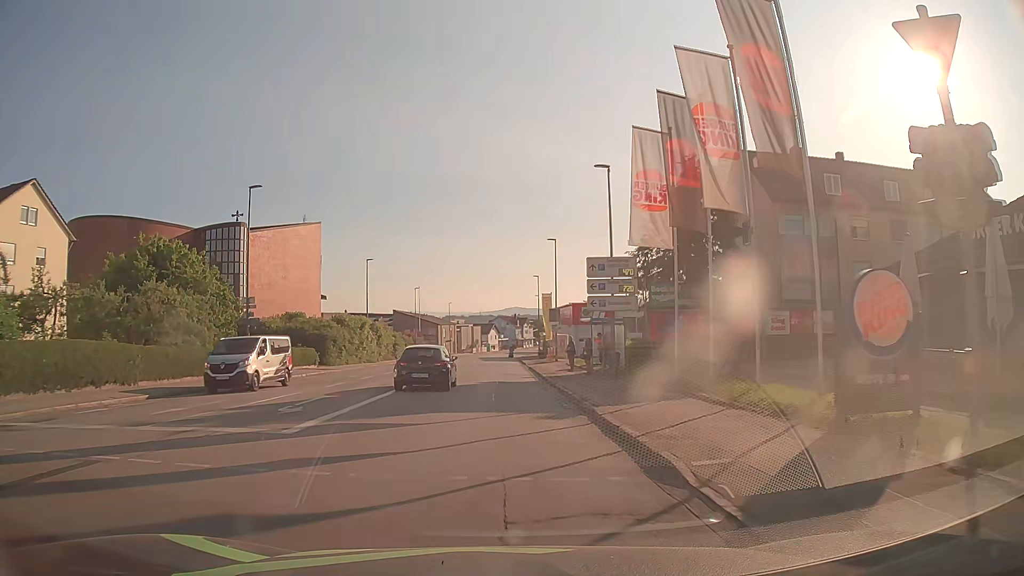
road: tertiary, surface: asphalt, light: Day
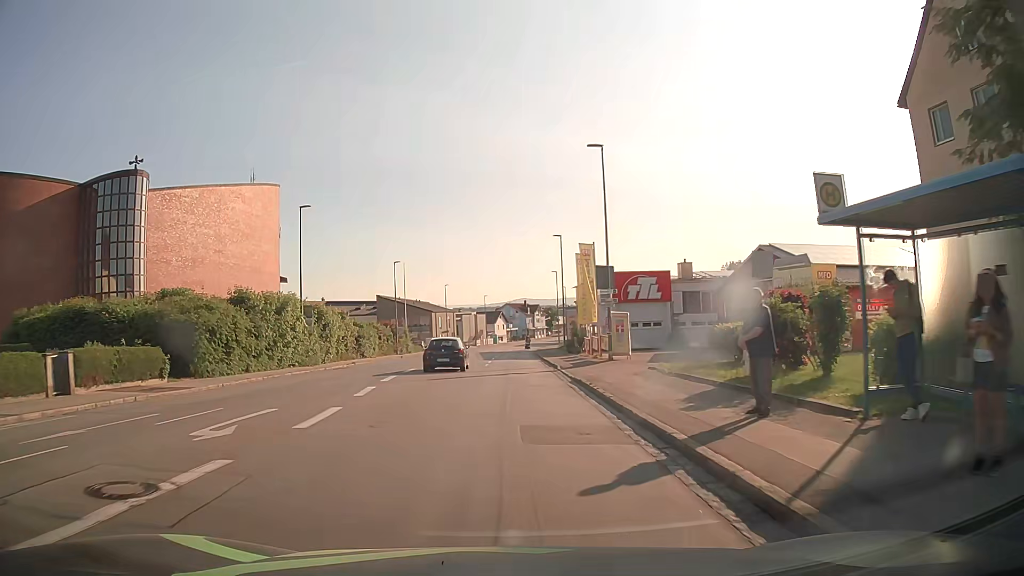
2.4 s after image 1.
(-0.1, +25.3) m; 0°
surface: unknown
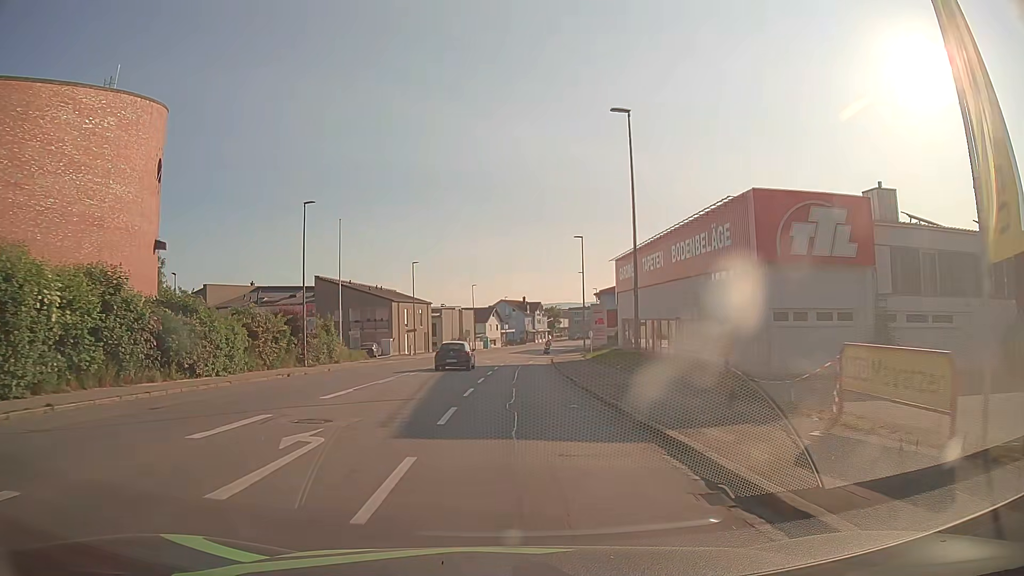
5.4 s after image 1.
(0.0, +34.2) m; 0°
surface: asphalt
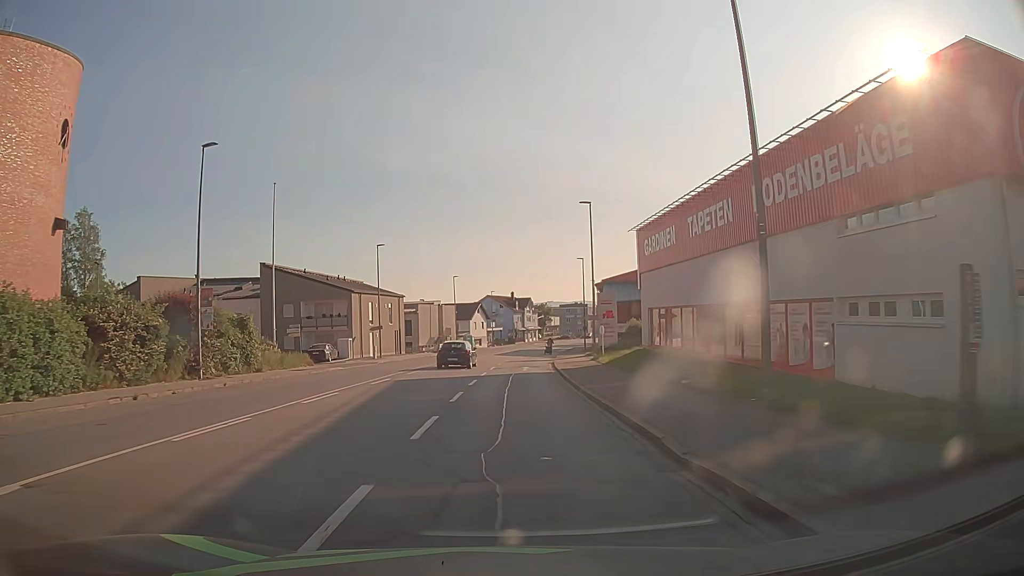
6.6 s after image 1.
(+0.1, +13.8) m; +1°
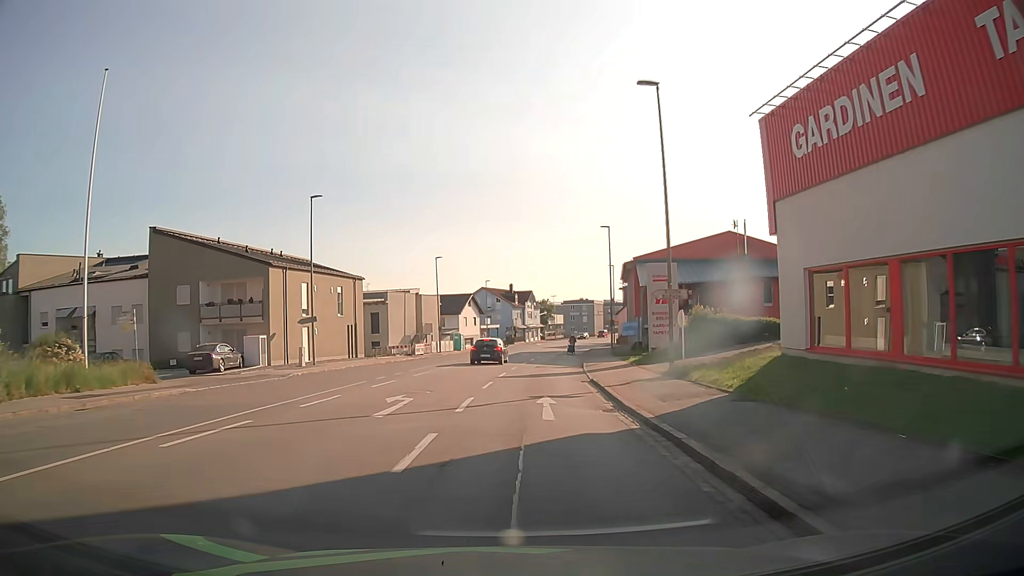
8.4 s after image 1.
(+0.1, +21.0) m; 0°
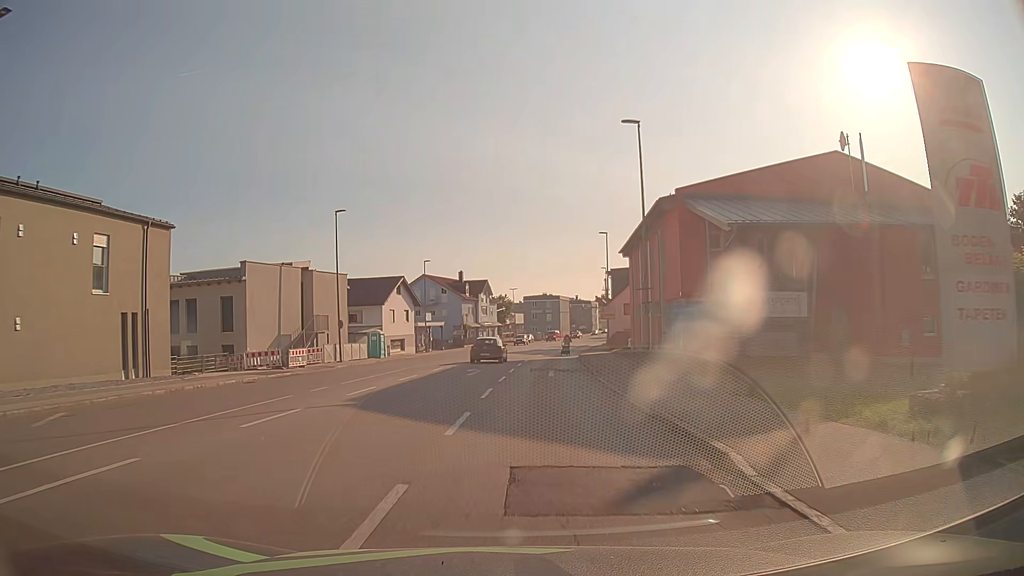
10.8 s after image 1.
(+0.9, +27.3) m; +5°
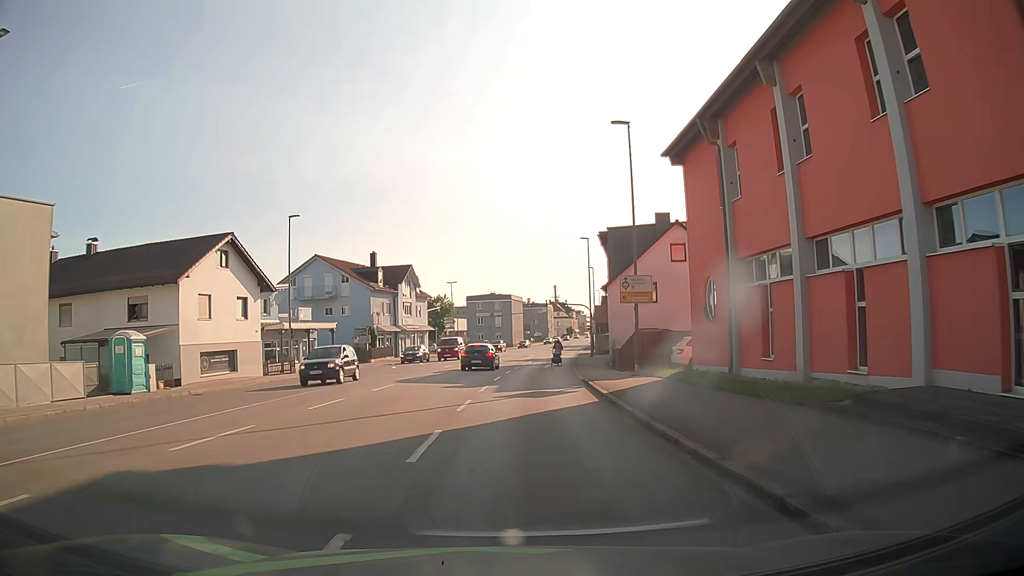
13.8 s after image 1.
(+1.4, +31.7) m; +5°
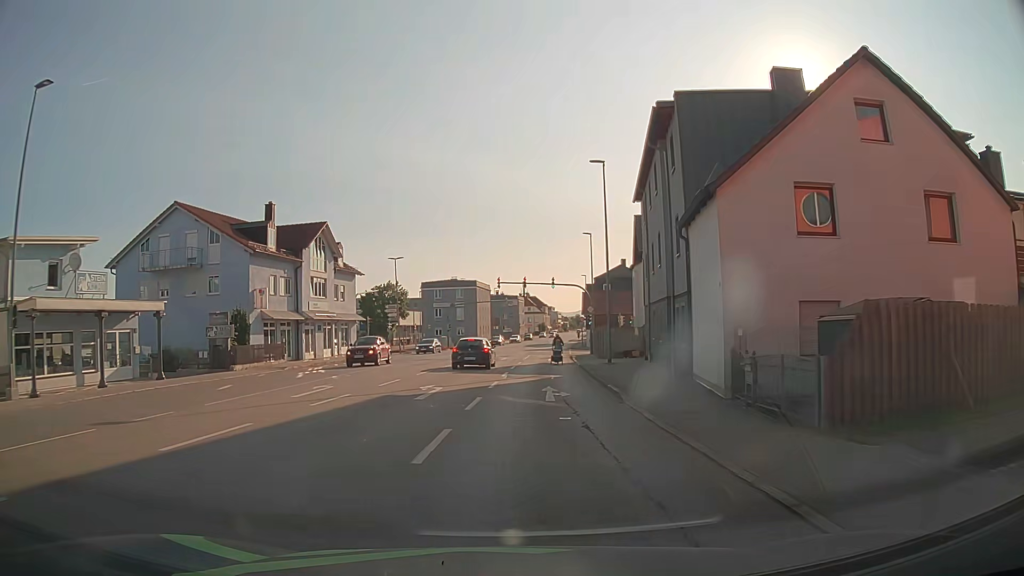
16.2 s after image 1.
(+0.4, +24.7) m; +3°
(0, +10) (0, +20) (+1, +30) (+1, +40) (+2, +50) (+3, +60) (+4, +70) (+5, +80) (+5, +90) (+6, +100) m
